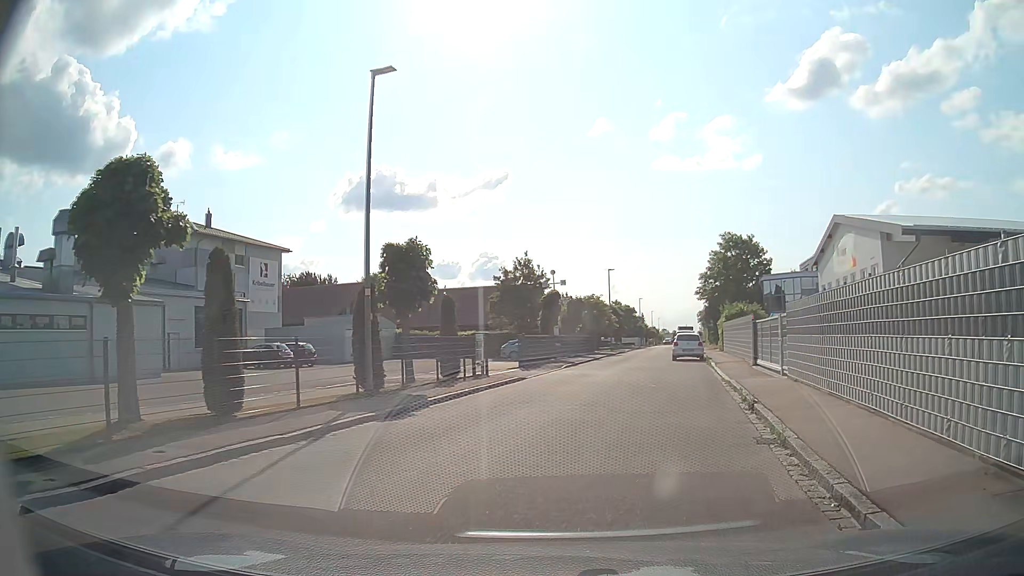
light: Day
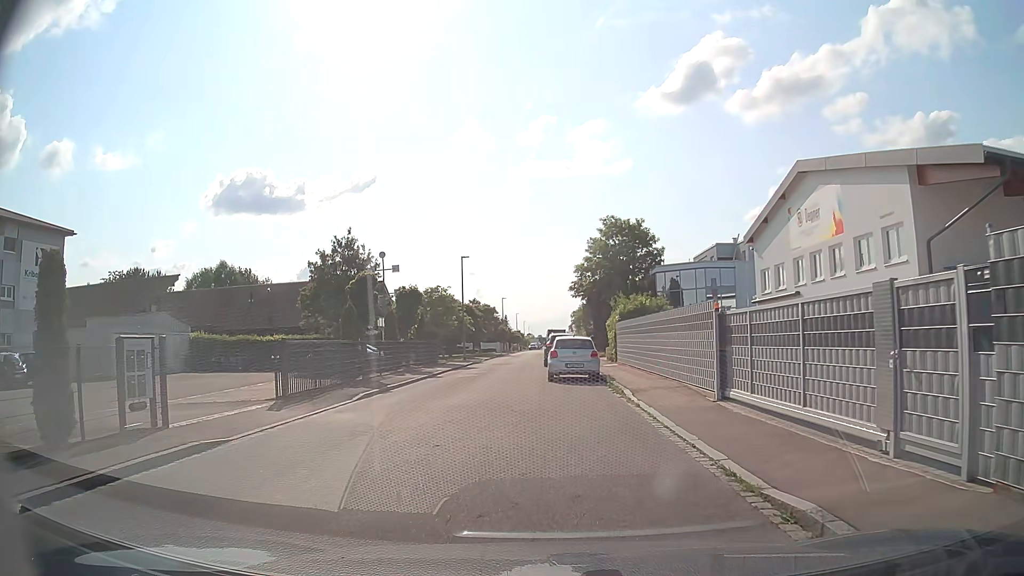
(+1.8, +13.5) m; +12°
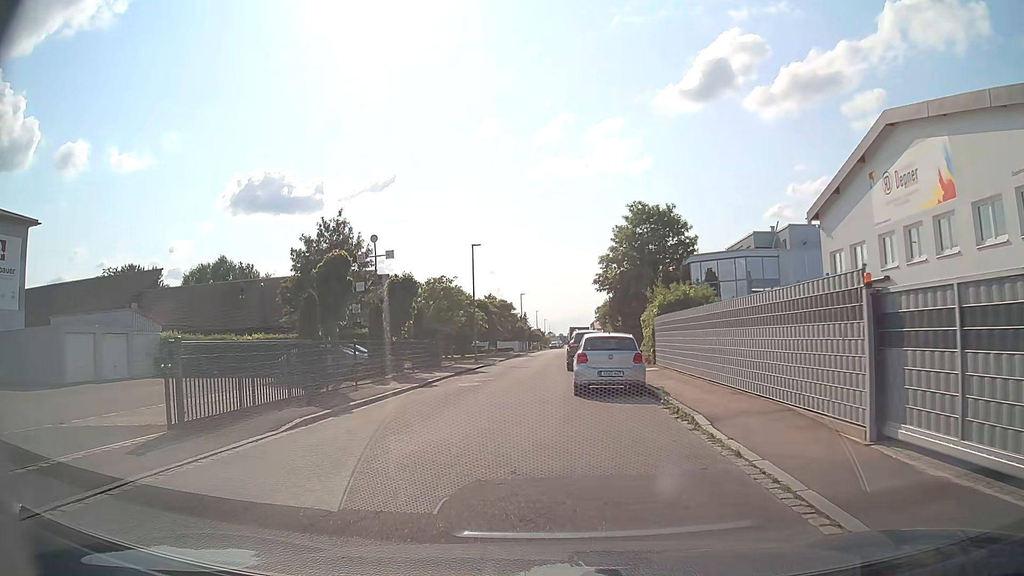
(0.0, +6.0) m; -3°
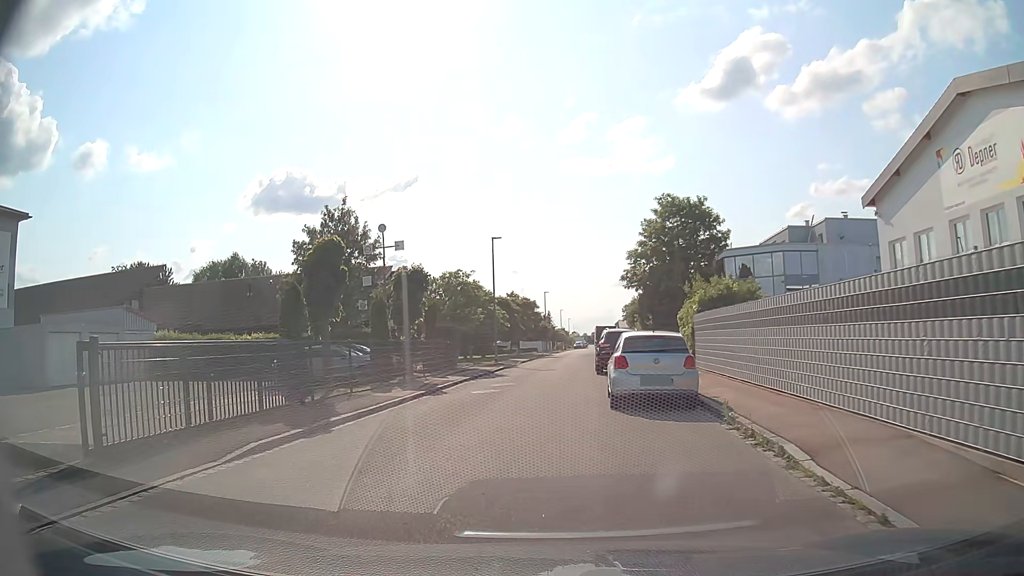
(0.0, +3.0) m; -3°
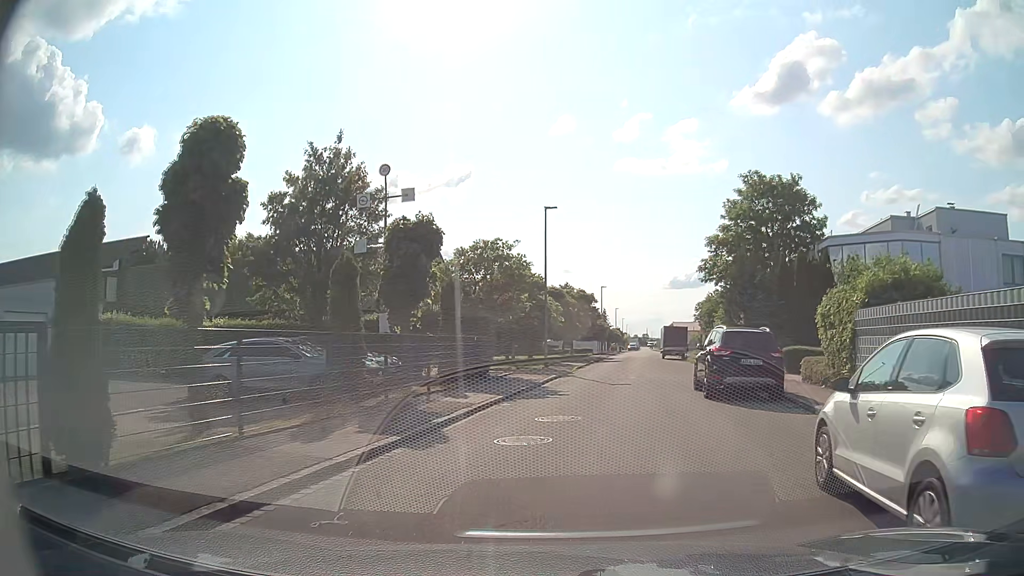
(-0.4, +9.4) m; -2°
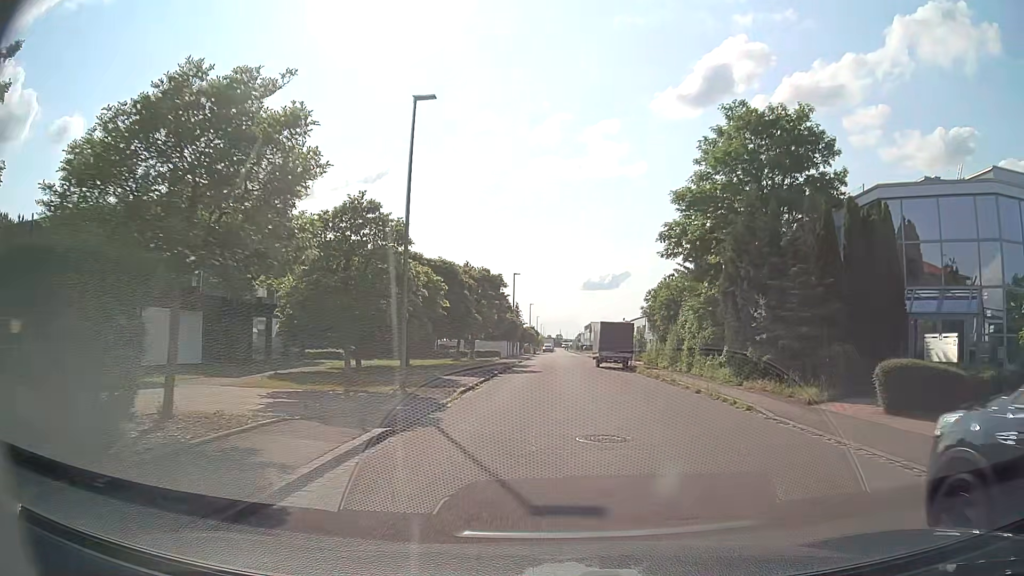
(+1.1, +15.6) m; +7°
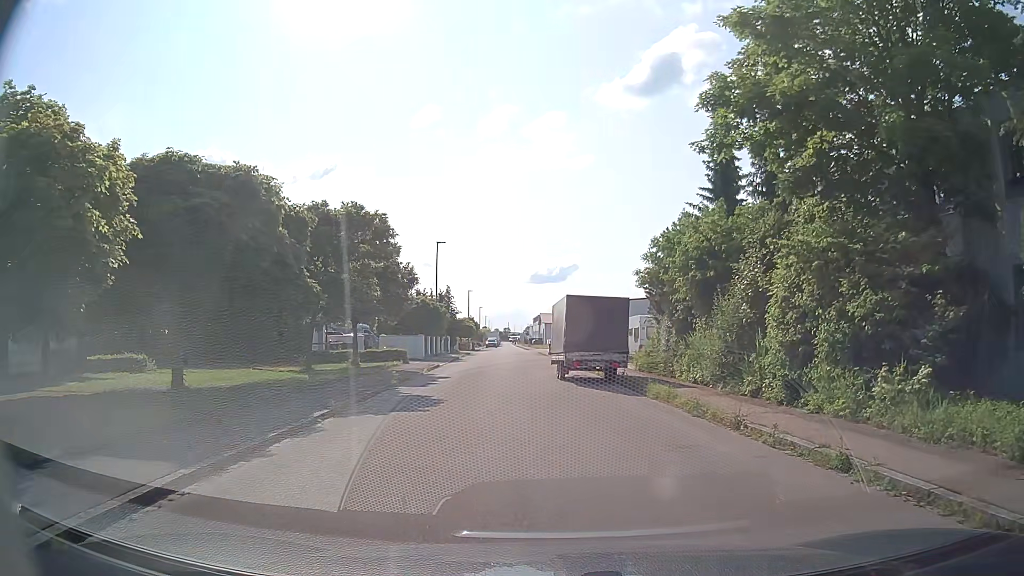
(+0.7, +16.7) m; +4°
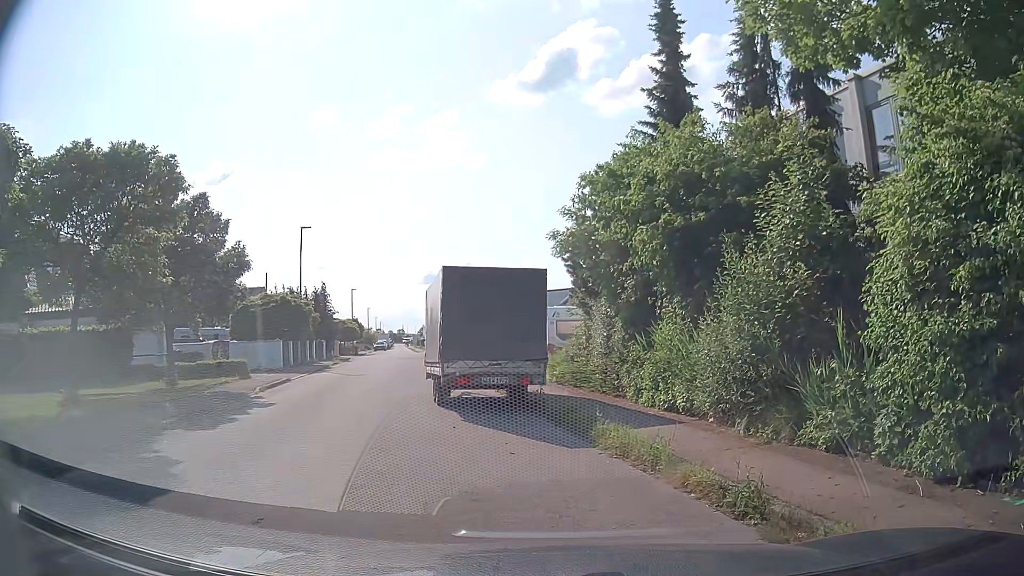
(+0.2, +7.6) m; +8°
